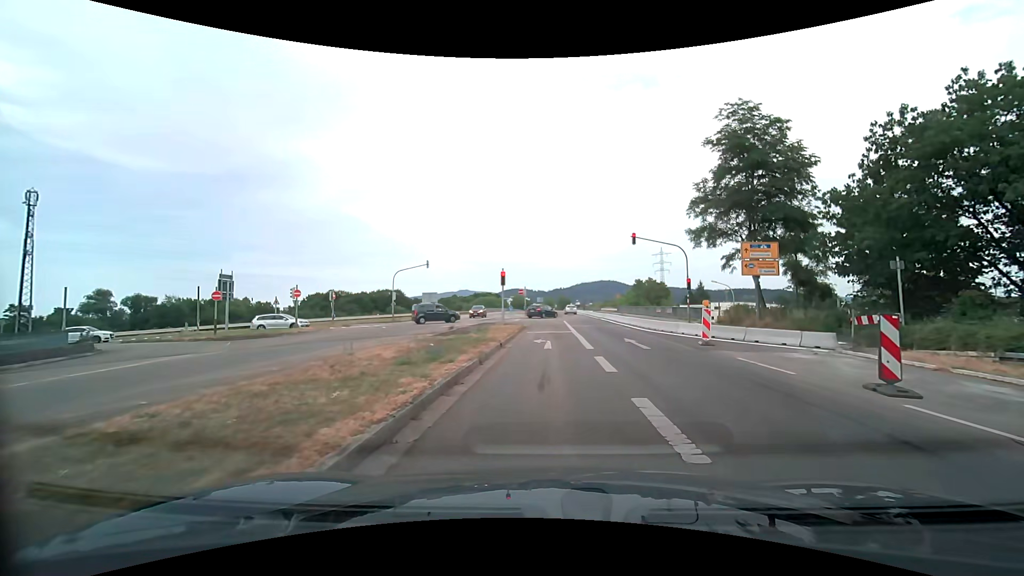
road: tertiary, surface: asphalt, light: Day
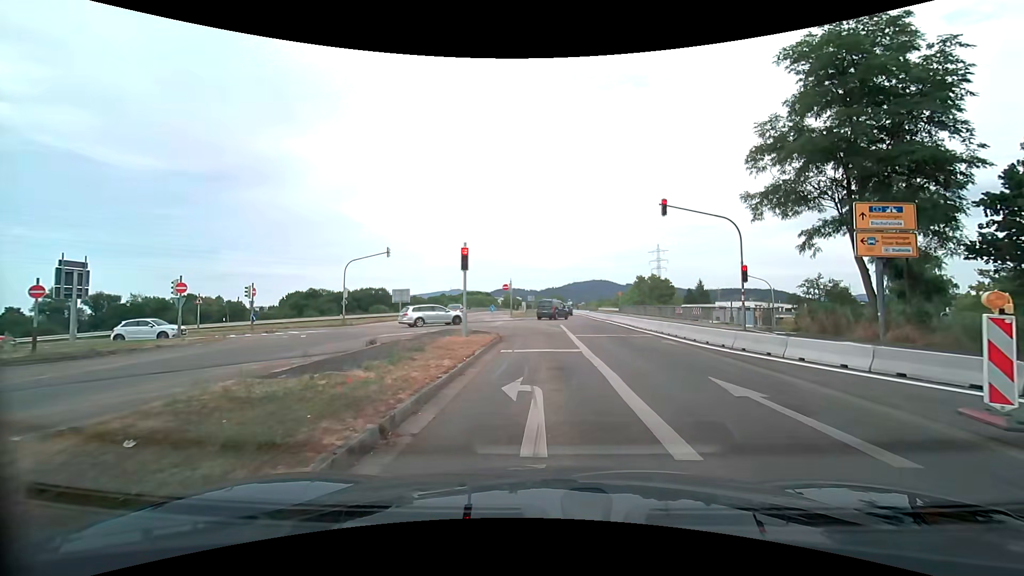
(0.0, +11.2) m; 0°
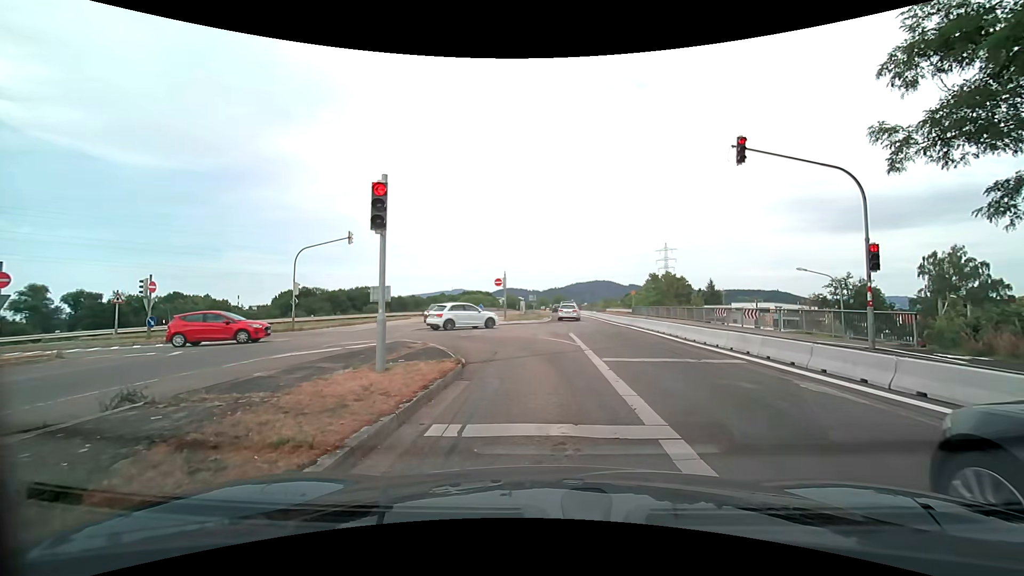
(+0.1, +9.1) m; 0°
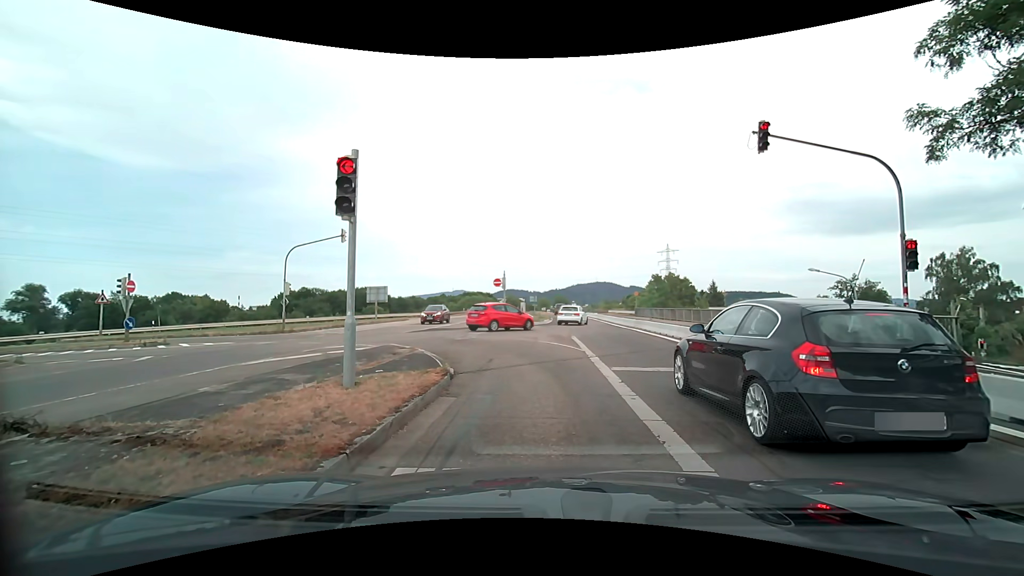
(0.0, +1.3) m; -1°
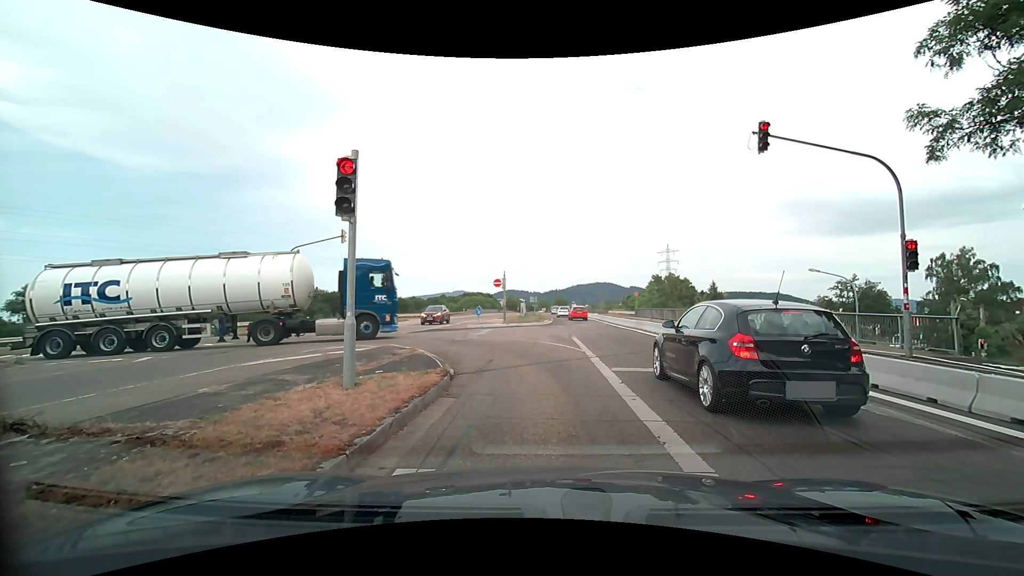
(0.0, +0.1) m; 0°
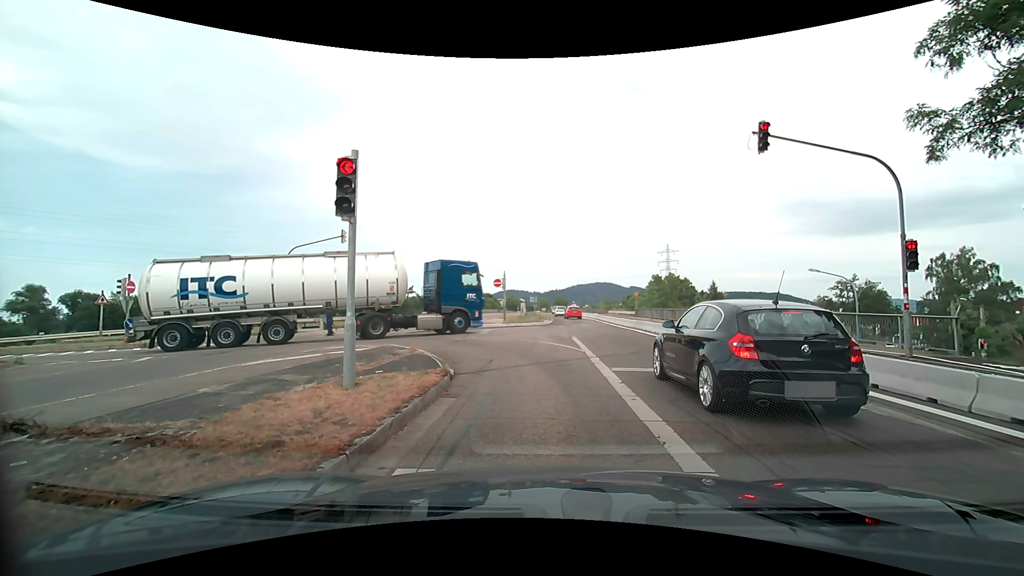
(0.0, 0.0) m; 0°
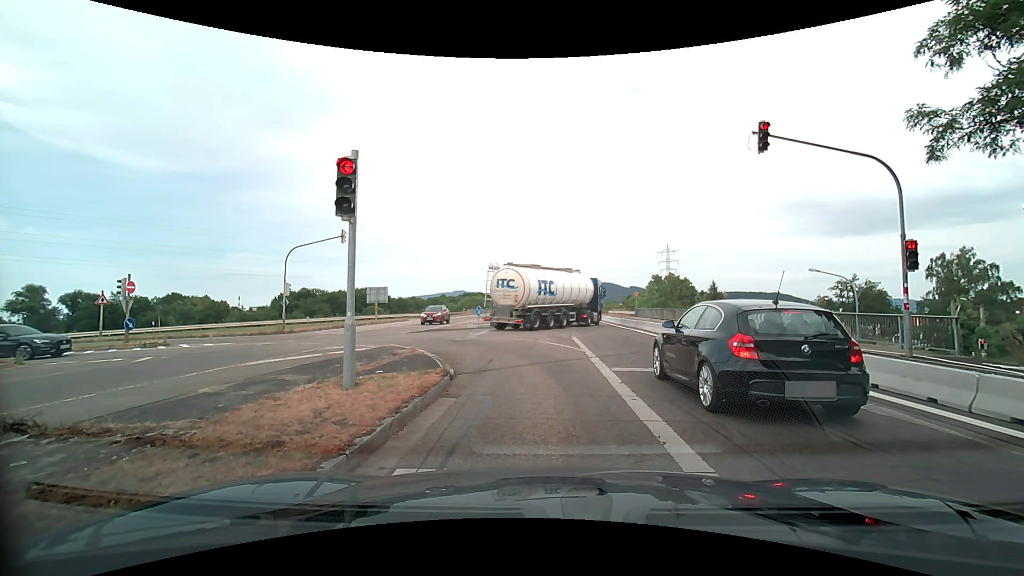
(0.0, 0.0) m; 0°
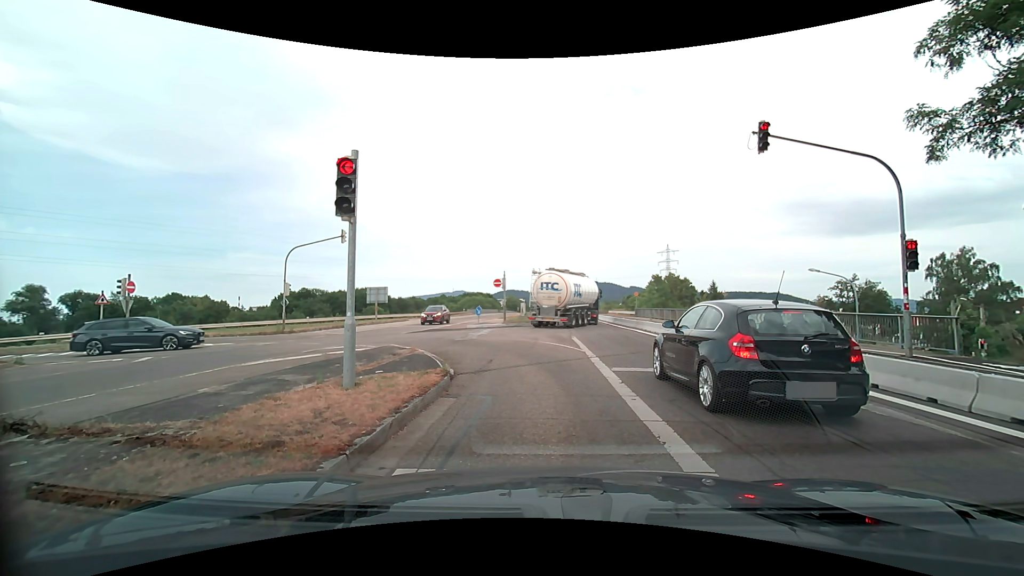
(0.0, 0.0) m; 0°
